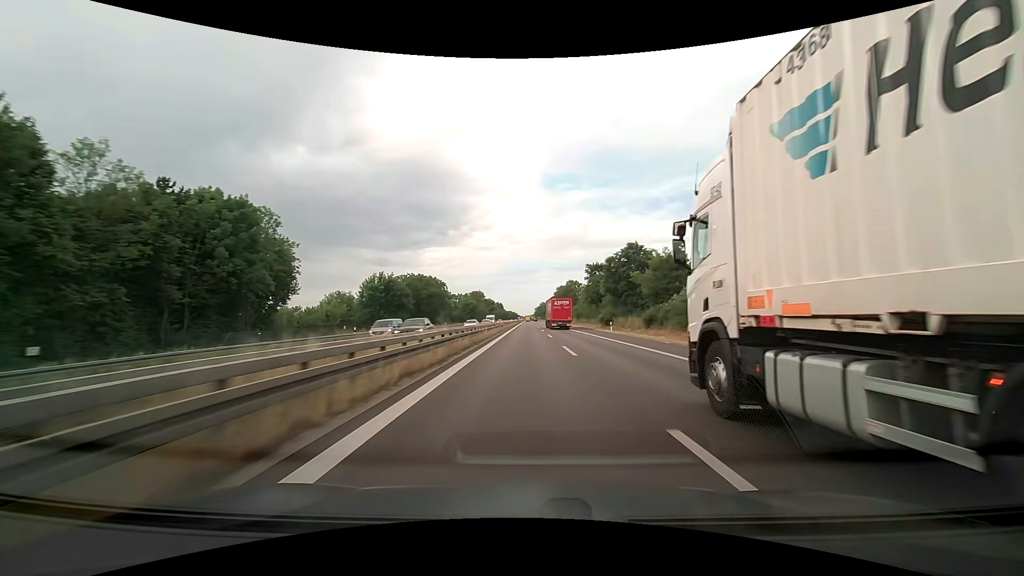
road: trunk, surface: asphalt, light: Day
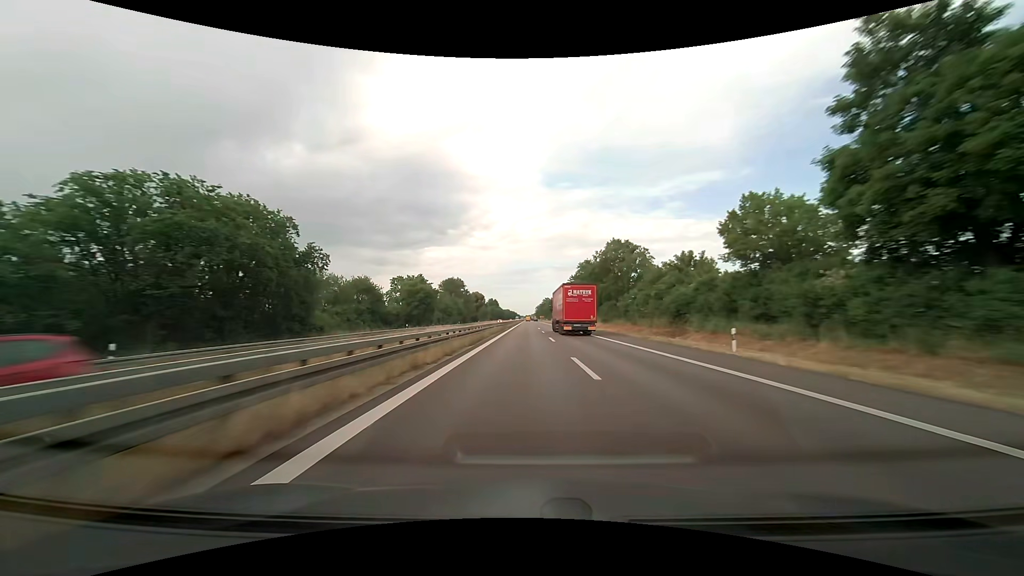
(-0.1, +79.9) m; 0°
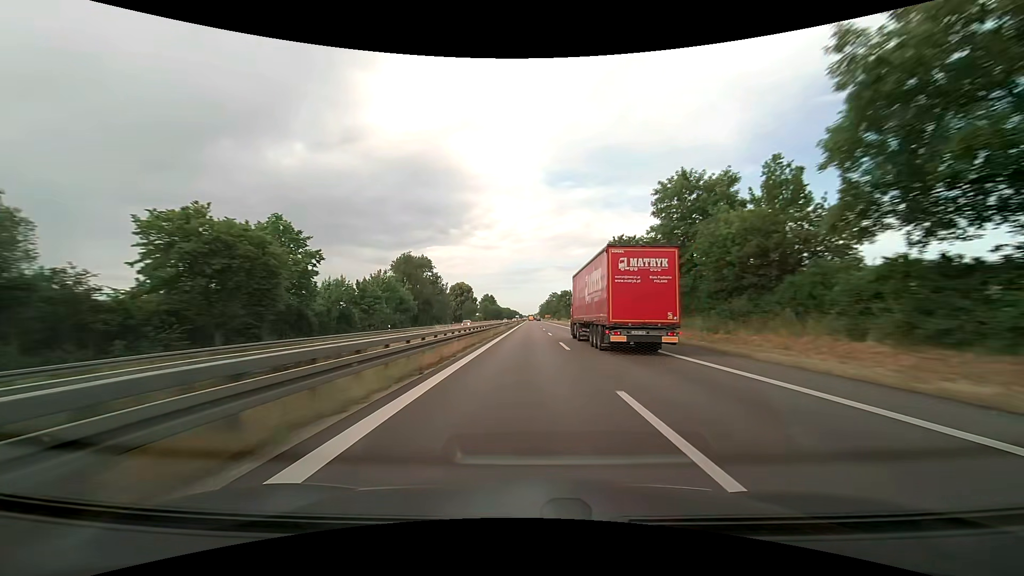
(-0.1, +62.3) m; 0°
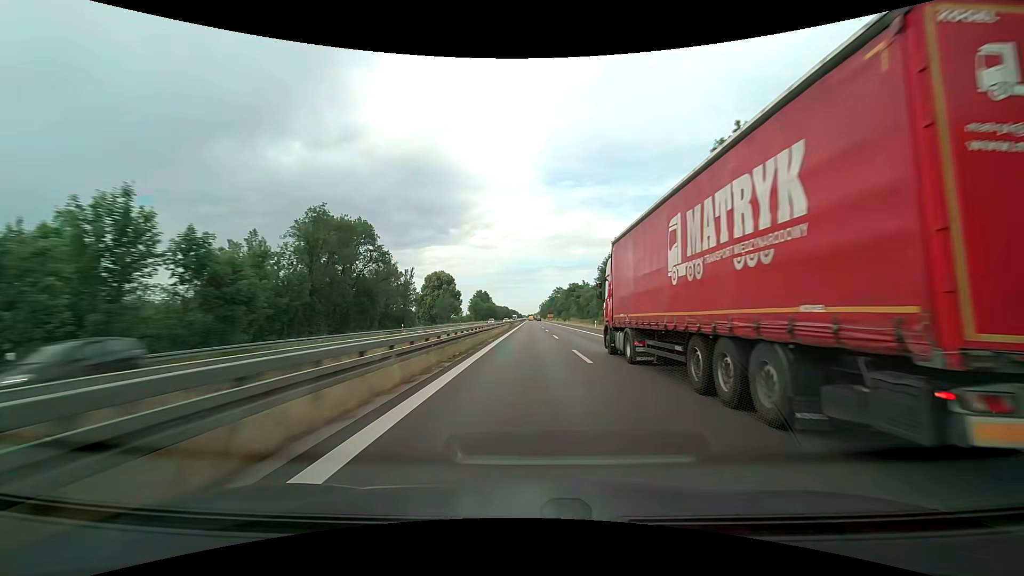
(0.0, +42.6) m; 0°
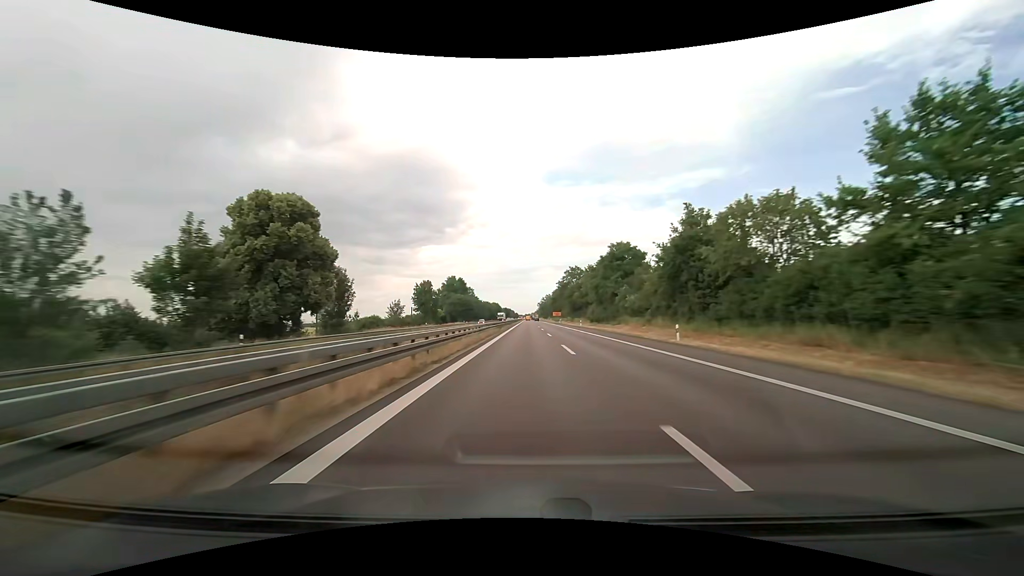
(+0.6, +87.3) m; 0°
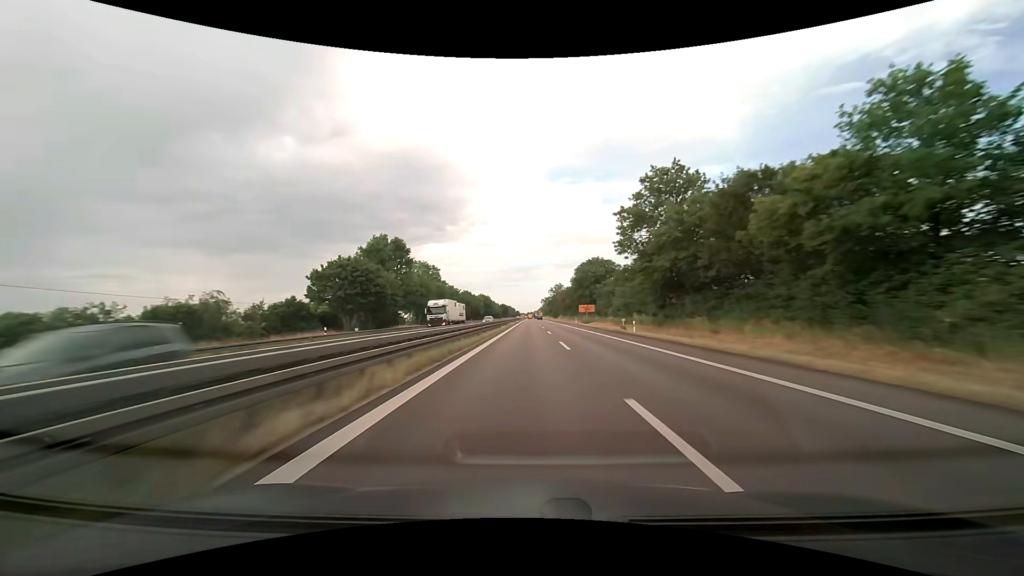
(-0.2, +88.5) m; 0°
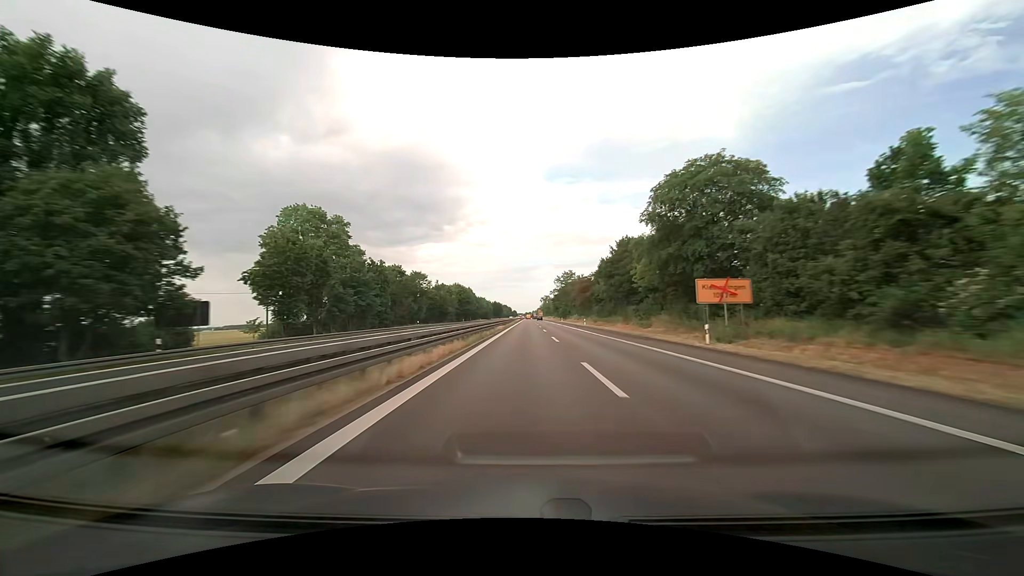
(+0.2, +65.9) m; 0°
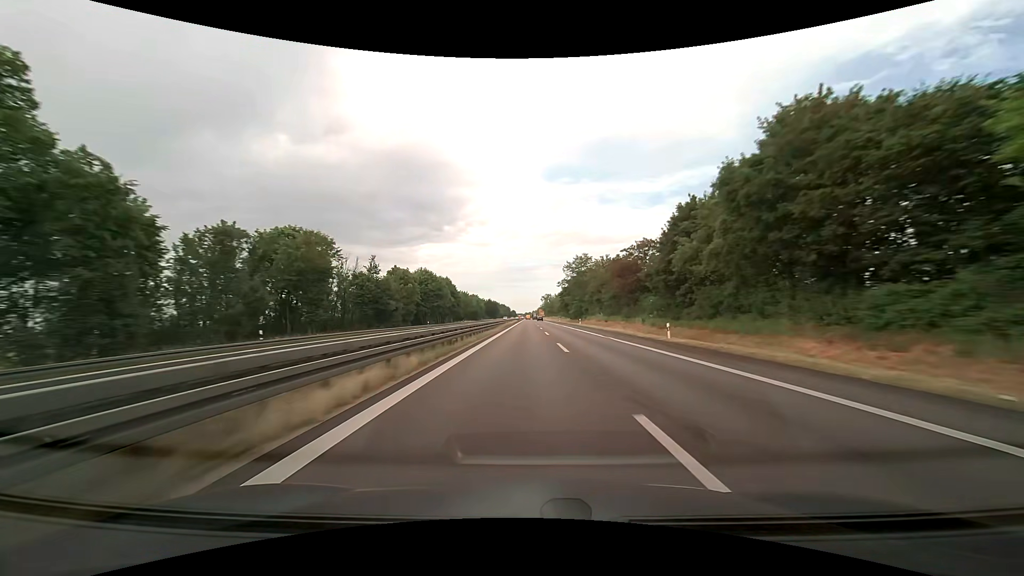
(0.0, +43.7) m; 0°
(0, +10) (0, +20) (0, +30) (0, +40) (0, +50) (0, +60) (0, +70) (0, +80) (0, +90) (0, +100) m
